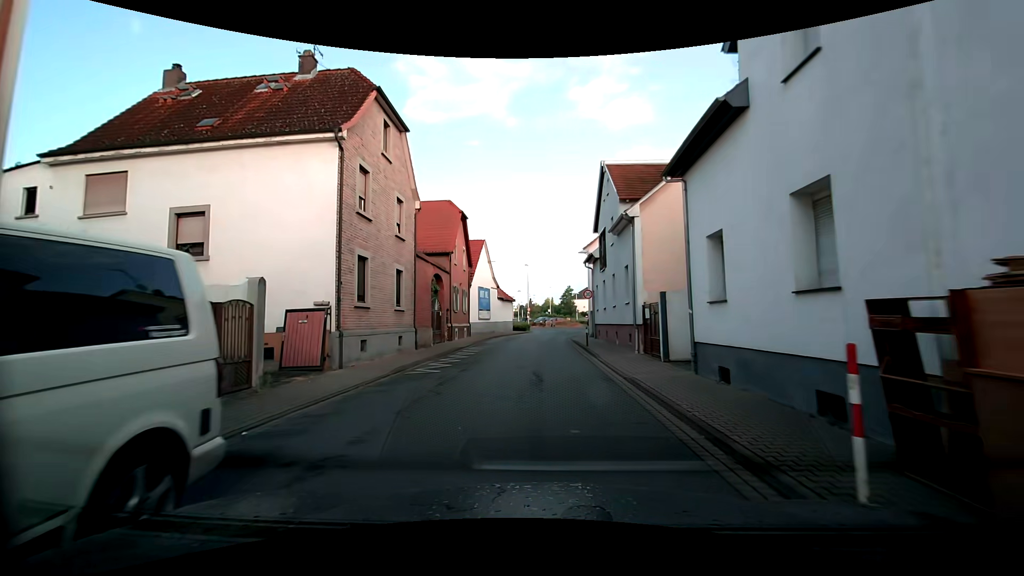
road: tertiary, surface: asphalt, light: Day
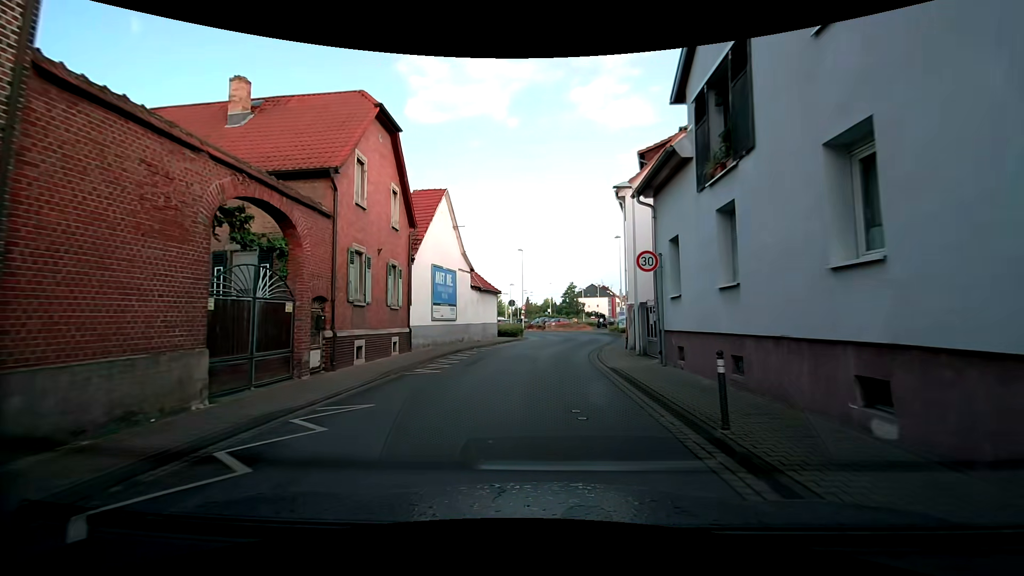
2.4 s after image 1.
(0.0, +18.0) m; 0°
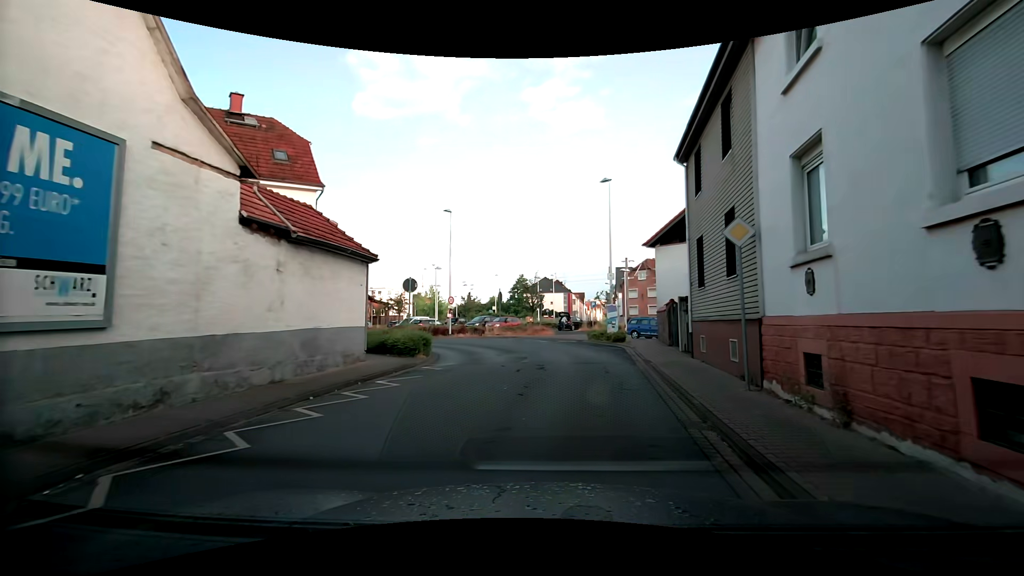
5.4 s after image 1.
(+0.5, +21.0) m; +6°
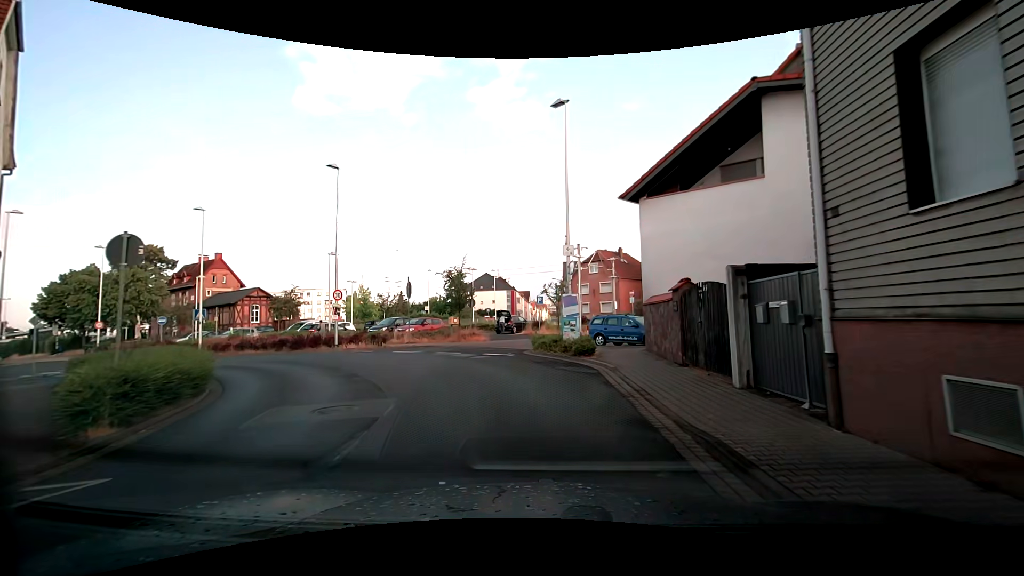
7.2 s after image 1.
(+0.8, +11.0) m; +7°
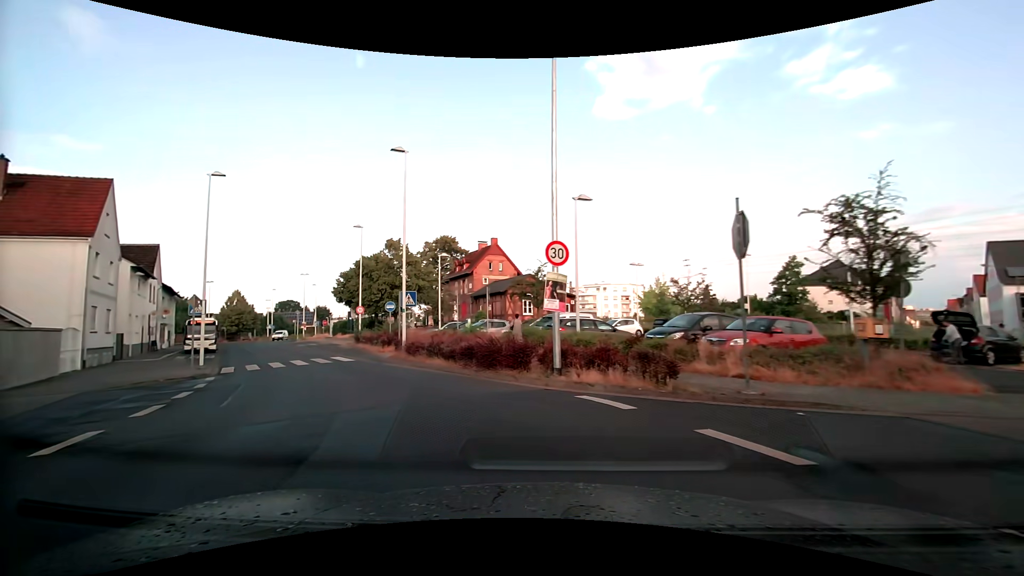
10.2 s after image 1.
(-3.9, +16.4) m; -33°
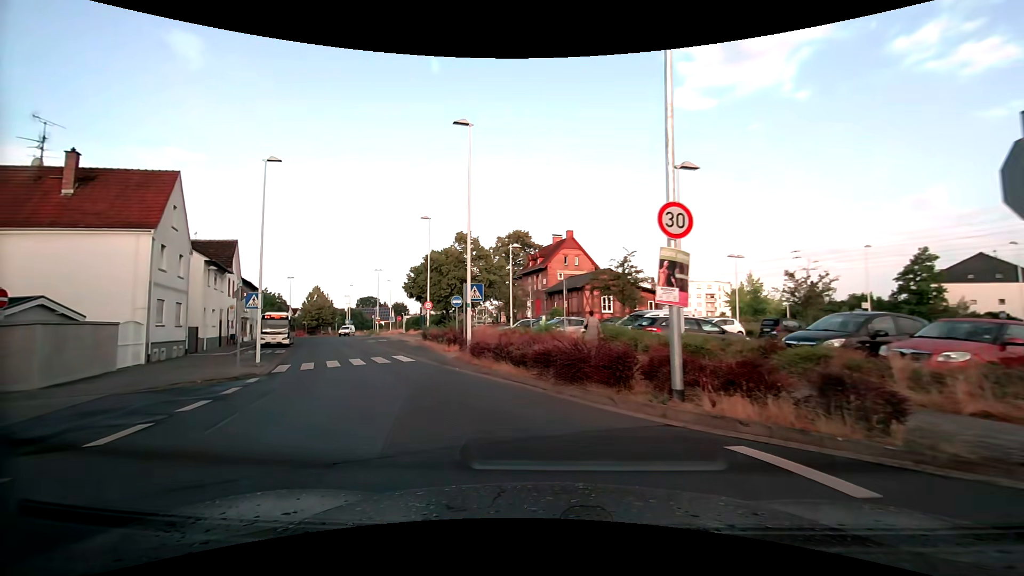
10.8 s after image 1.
(-0.3, +3.4) m; -9°
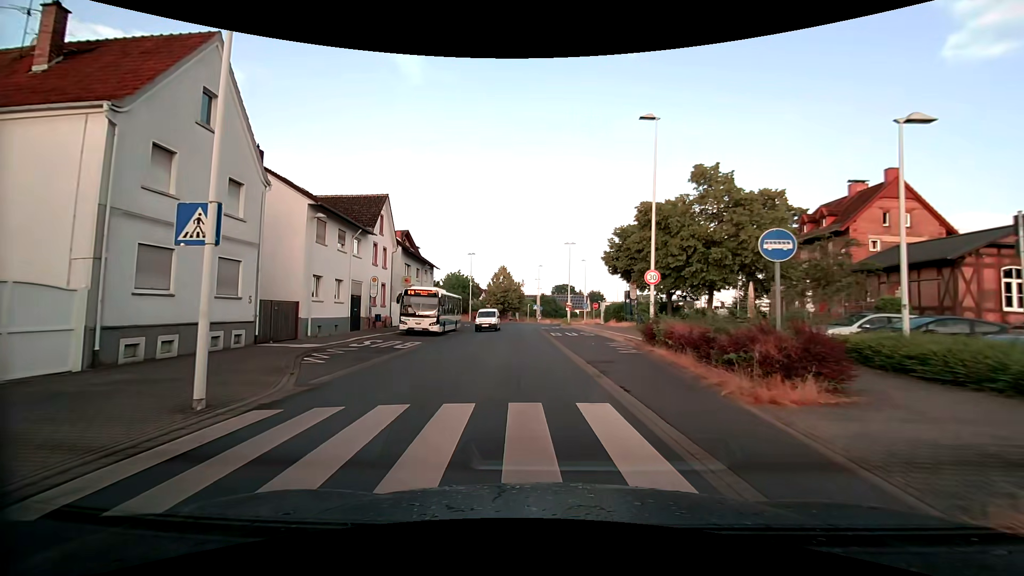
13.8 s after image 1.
(-4.3, +17.2) m; -22°
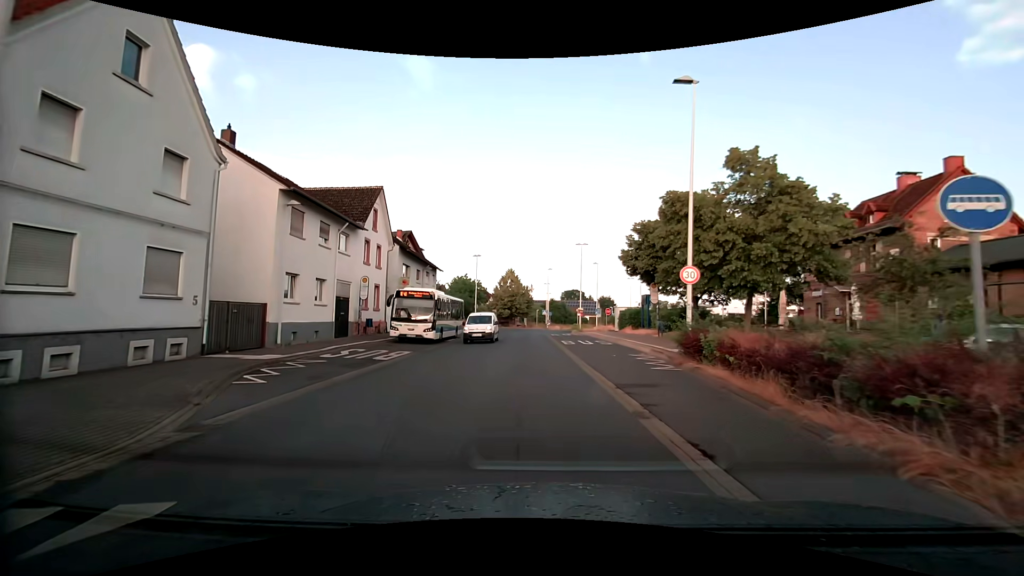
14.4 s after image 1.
(-0.1, +3.8) m; -1°
(0, +10) (-1, +20) (-1, +30) (-2, +40) (-2, +50) (0, +60) (+3, +69) (+6, +79) (+7, +89) (+7, +99) m
